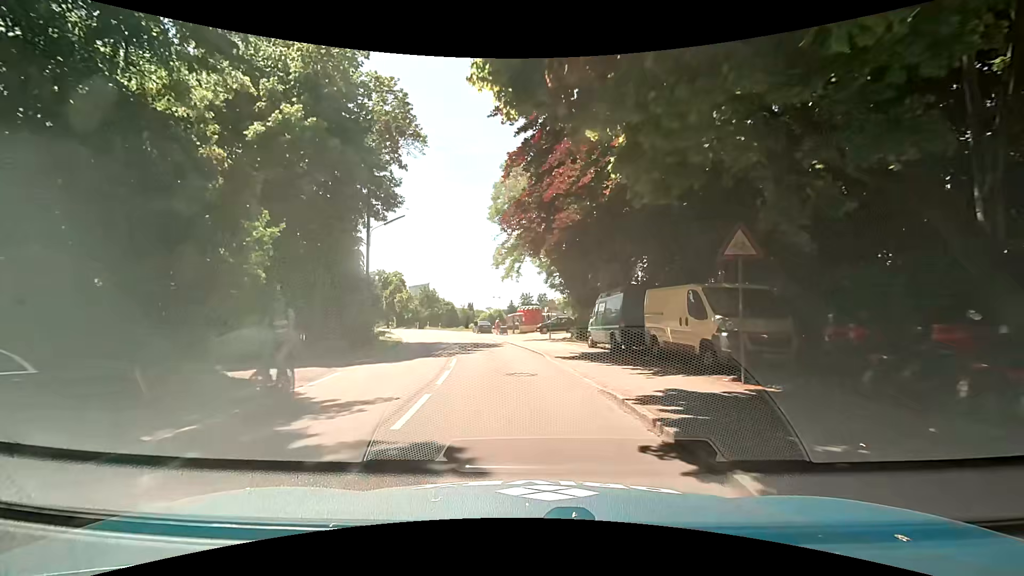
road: tertiary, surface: asphalt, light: Day
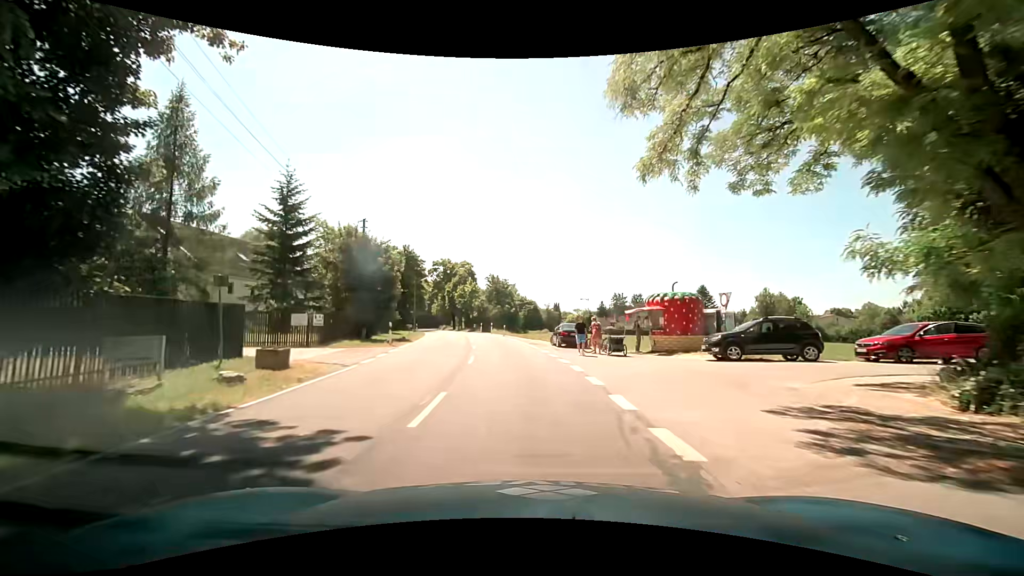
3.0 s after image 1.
(-2.6, +28.4) m; -10°
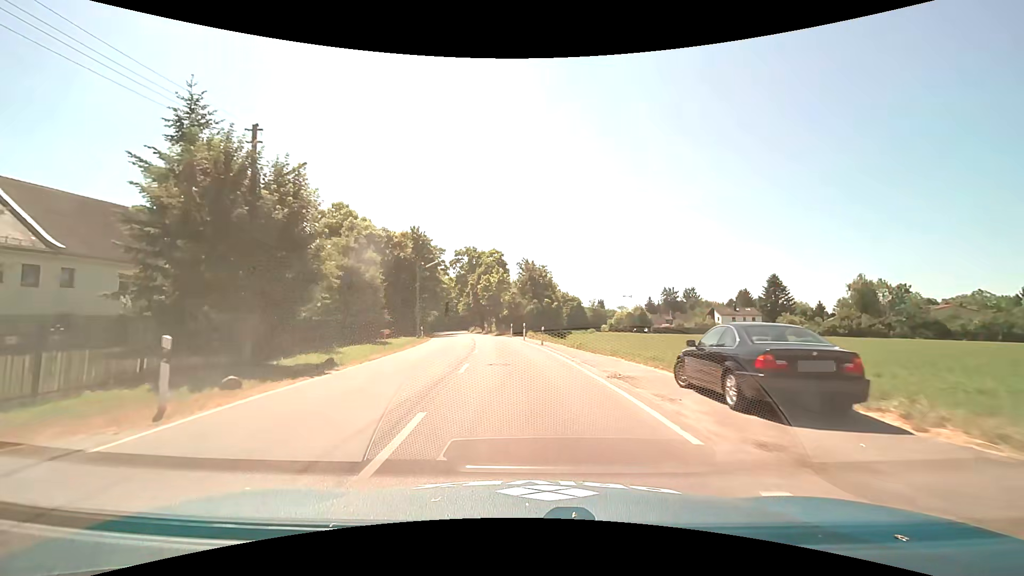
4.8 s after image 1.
(-0.9, +20.6) m; -5°
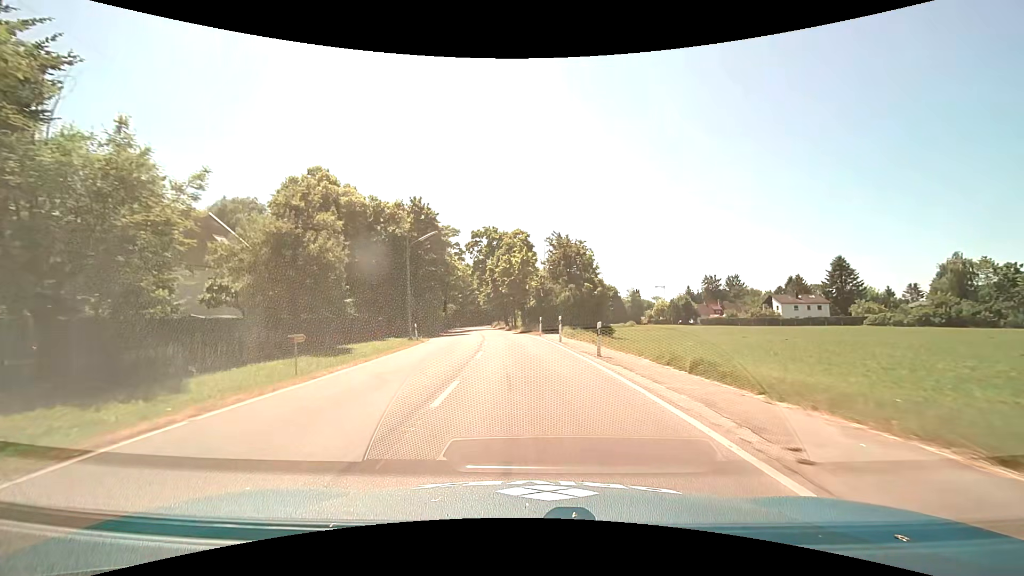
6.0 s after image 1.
(-0.4, +15.0) m; -4°
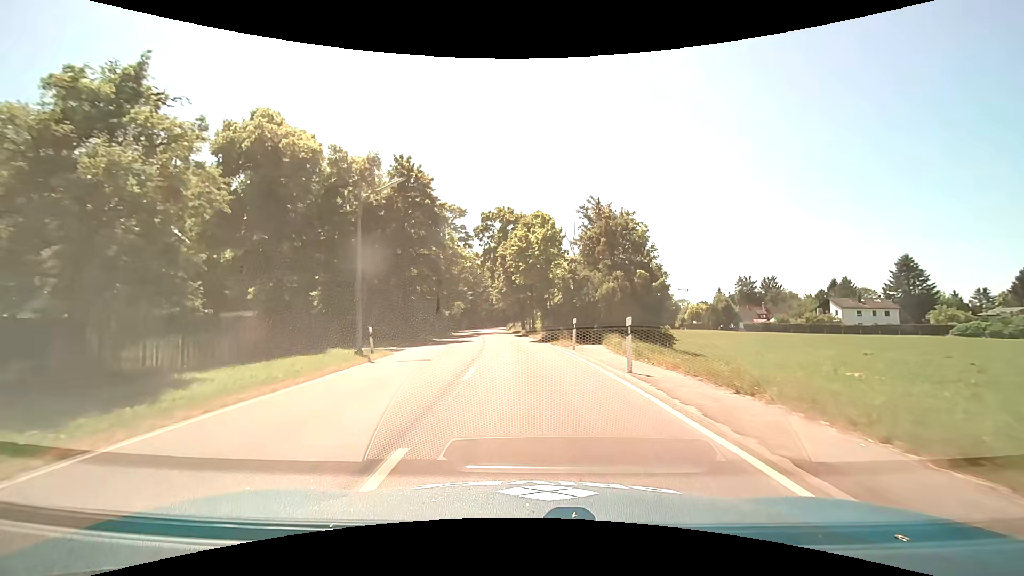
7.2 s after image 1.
(-0.3, +14.4) m; -2°
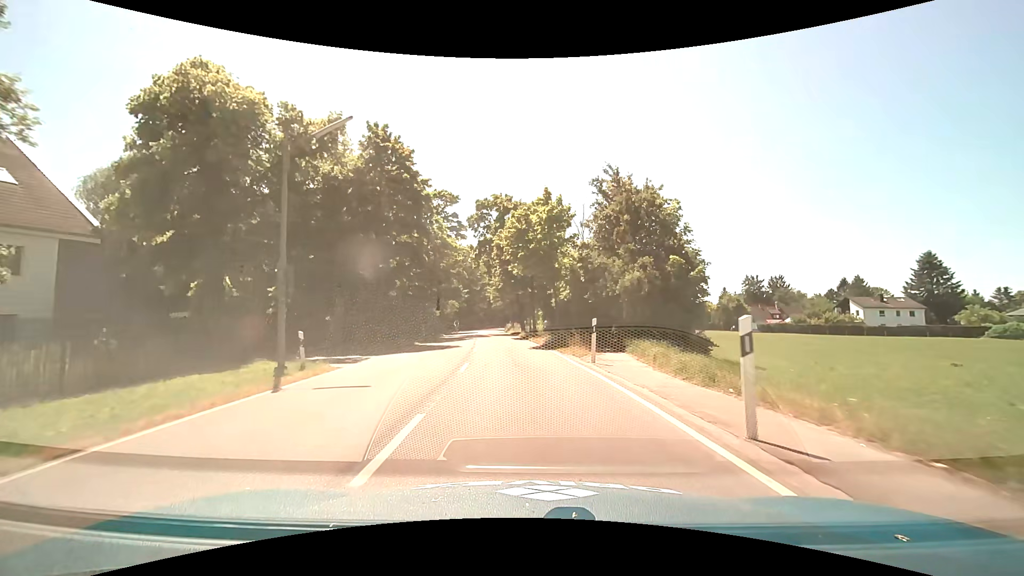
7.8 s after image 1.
(0.0, +6.9) m; 0°
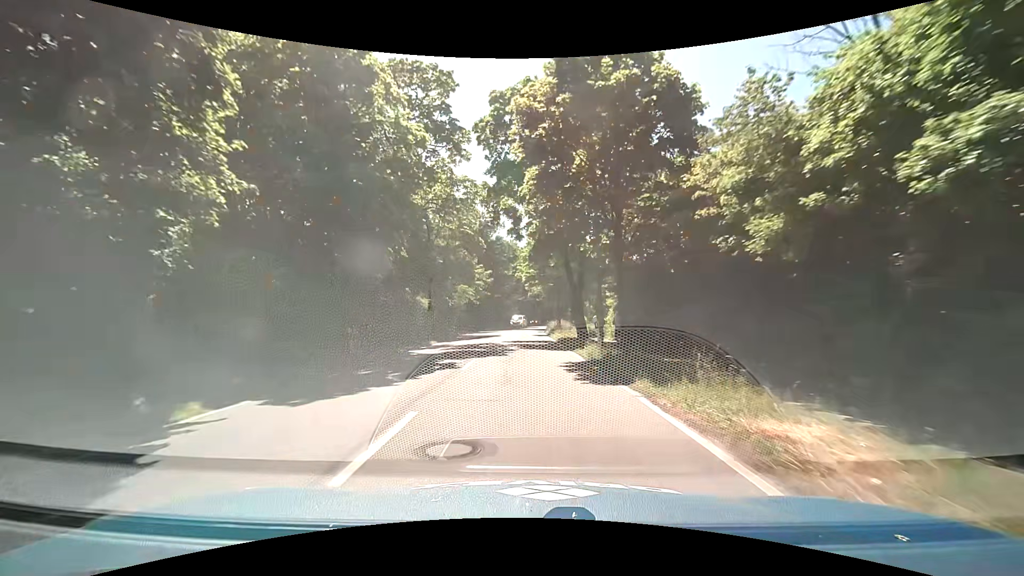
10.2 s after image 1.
(-1.1, +26.9) m; -5°
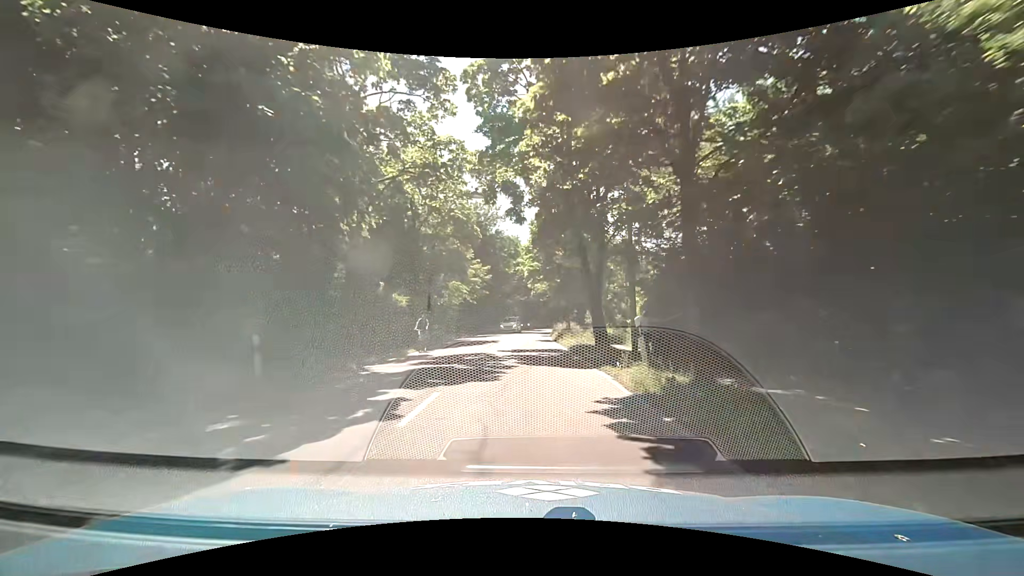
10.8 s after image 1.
(0.0, +6.8) m; +1°
(0, +10) (0, +20) (-1, +30) (-1, +40) (-1, +50) (0, +60) (+1, +70) (+2, +80) (+4, +90) (+6, +99) m
